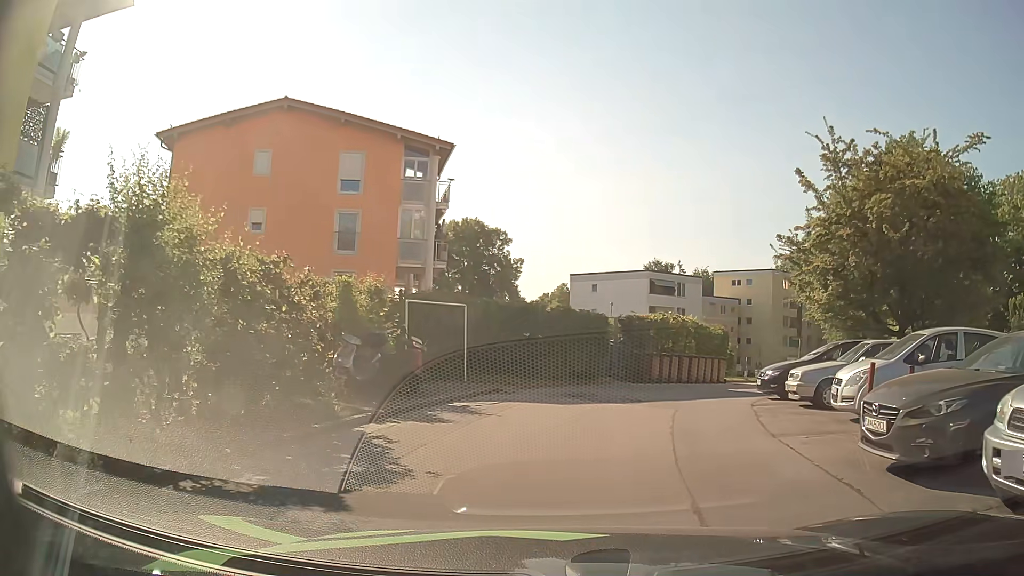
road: residential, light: Day
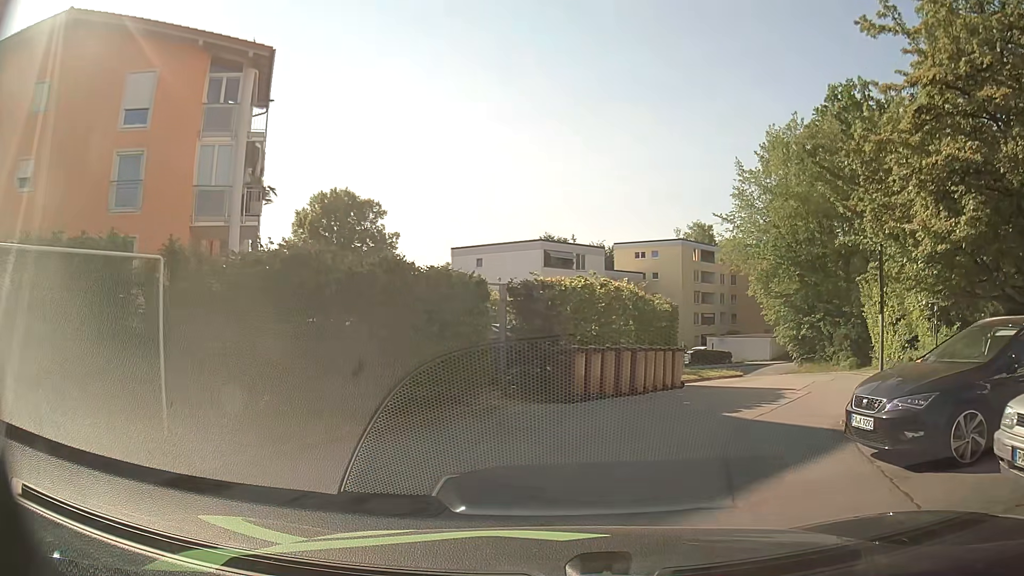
(+0.8, +10.5) m; +10°
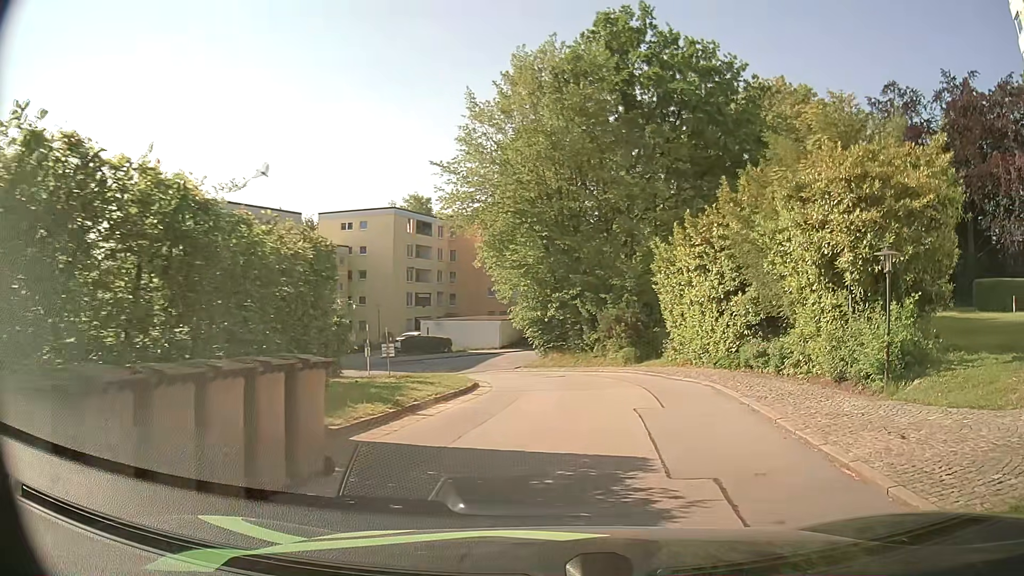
(+1.8, +11.4) m; +24°
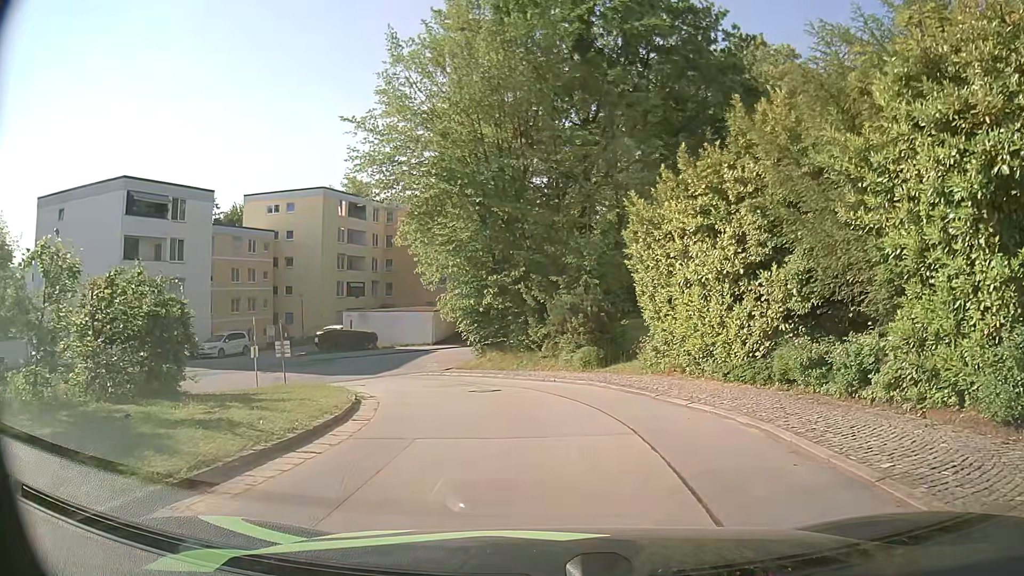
(+0.4, +7.2) m; +5°
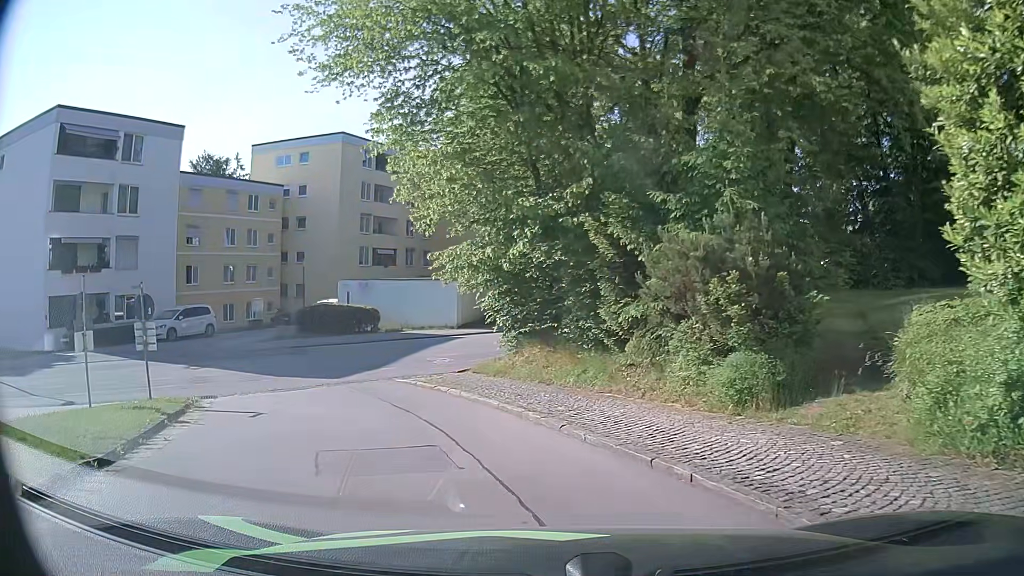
(-0.3, +12.9) m; -6°
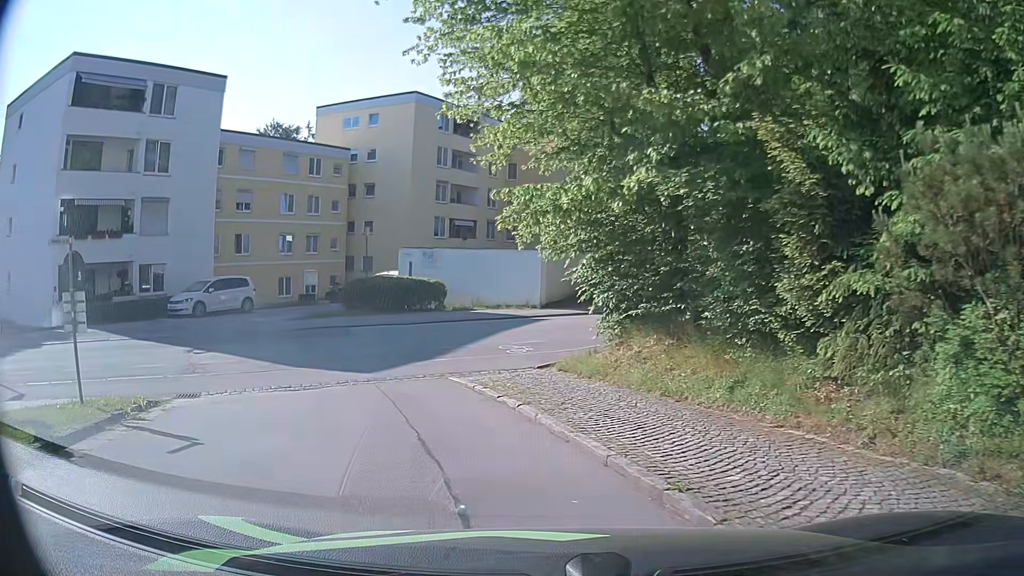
(-0.3, +5.2) m; -9°
